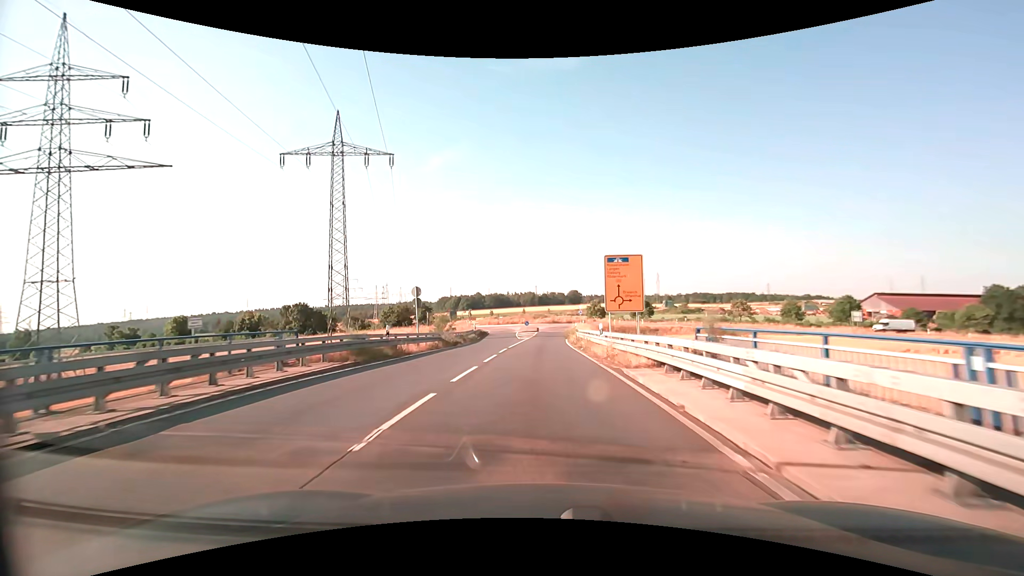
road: secondary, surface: asphalt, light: Day
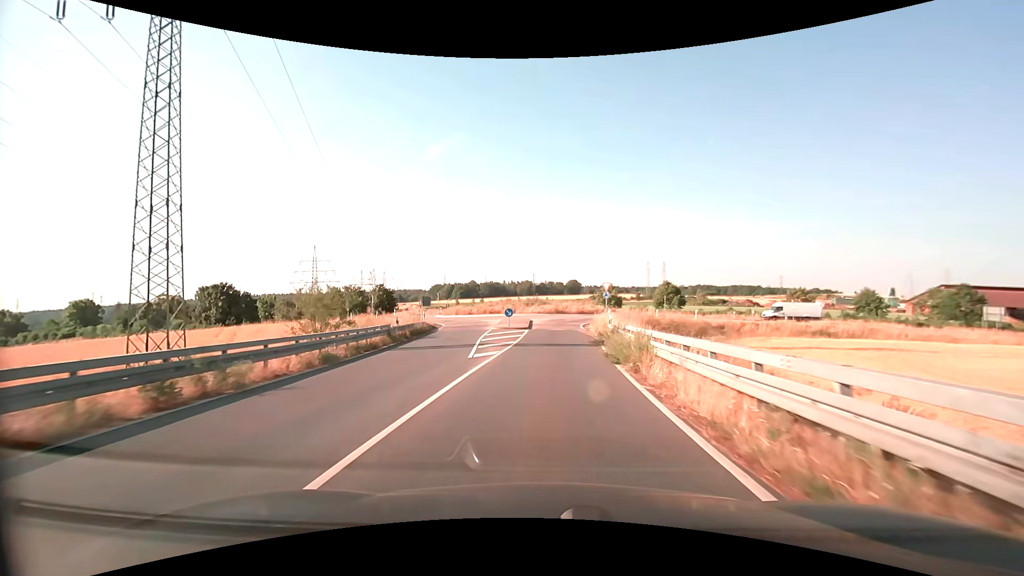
(0.0, +31.4) m; 0°
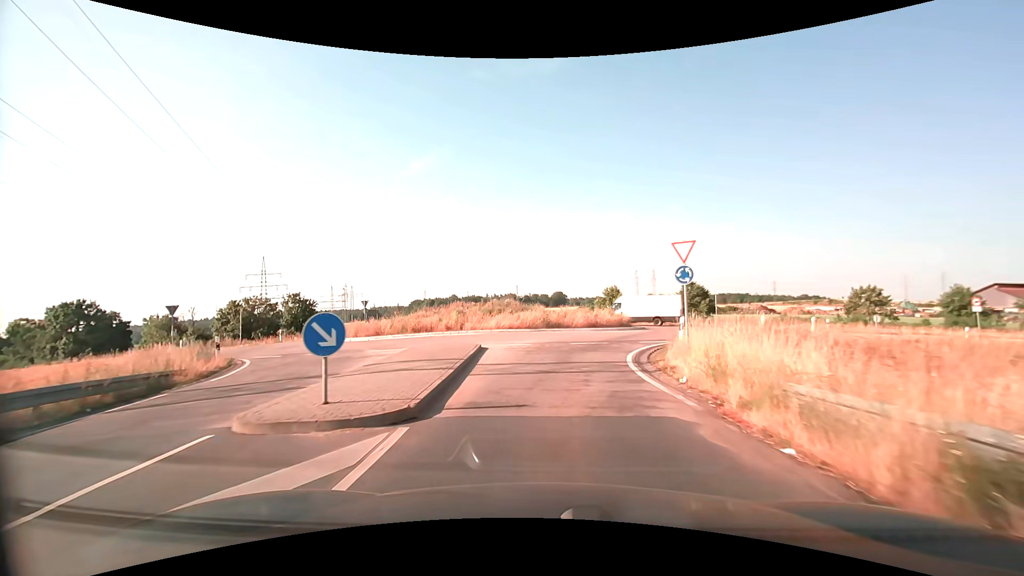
(+0.6, +26.7) m; +2°
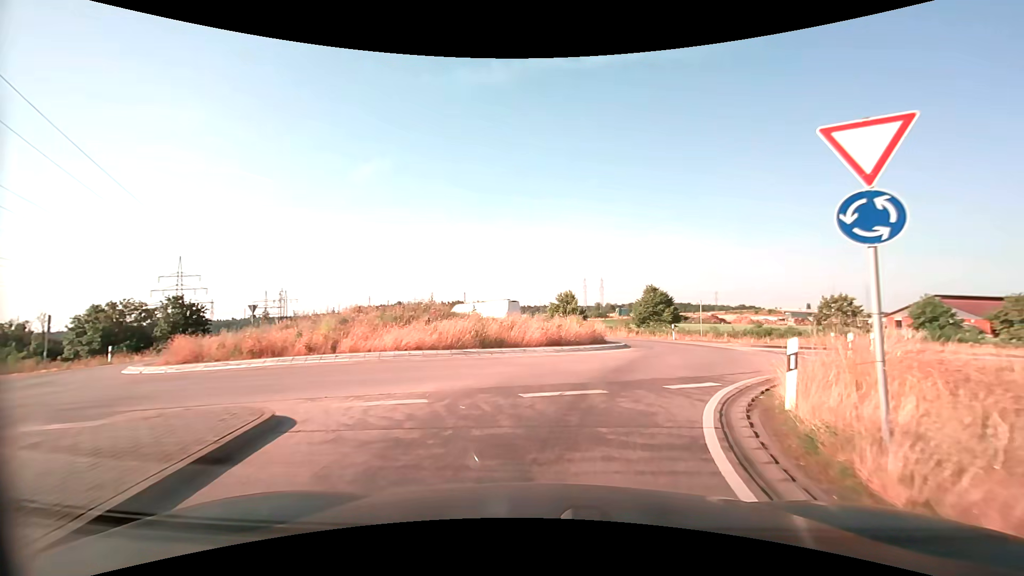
(+0.3, +10.5) m; +5°
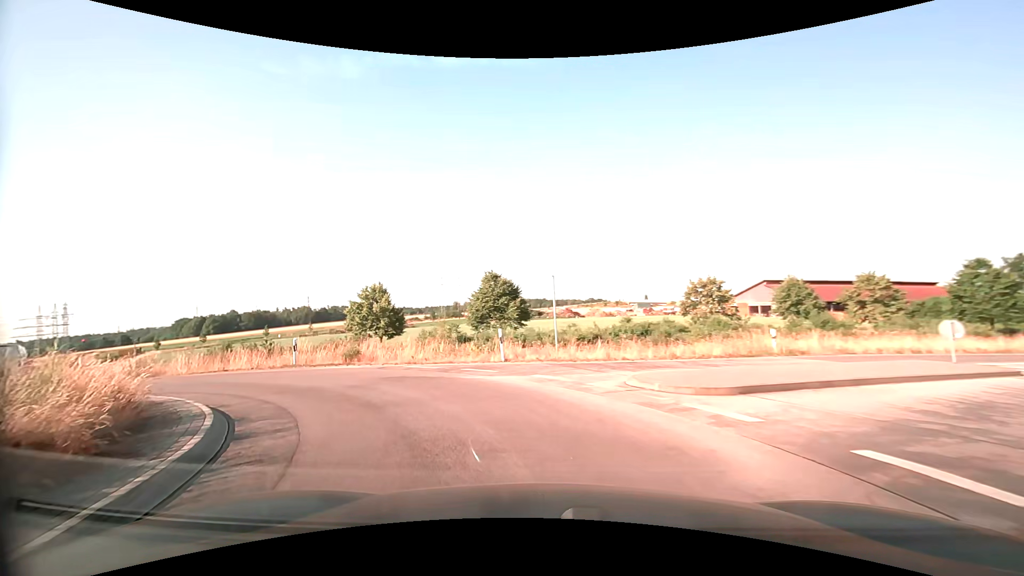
(+5.7, +19.6) m; +16°
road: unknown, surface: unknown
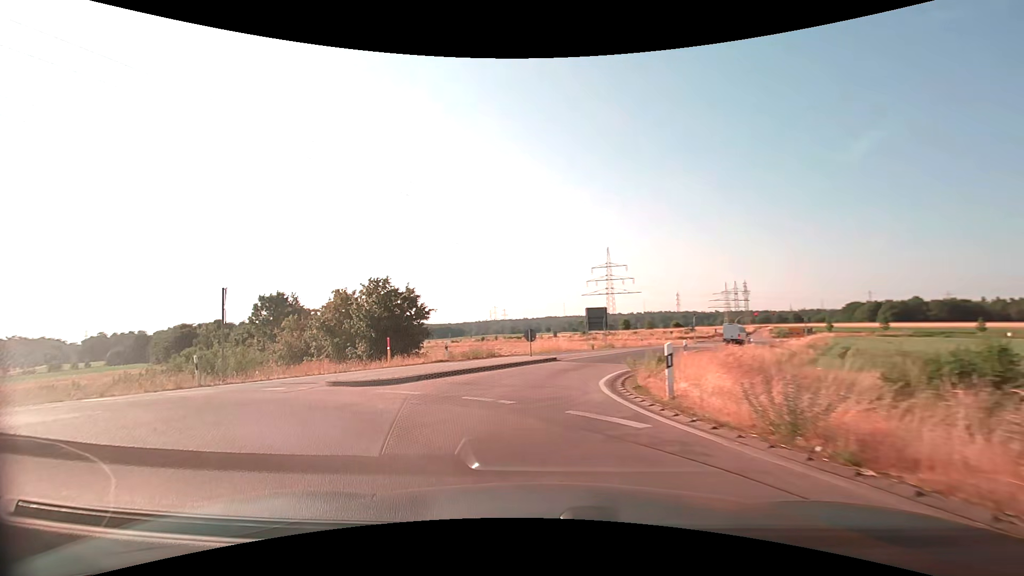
(-10.5, +15.7) m; -67°
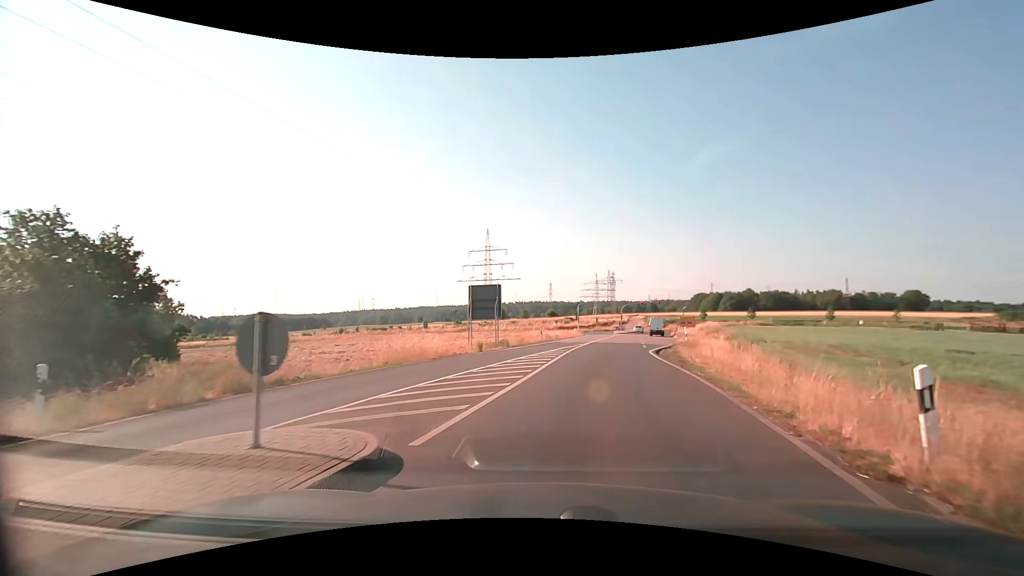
(+0.2, +18.0) m; +14°
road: secondary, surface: asphalt
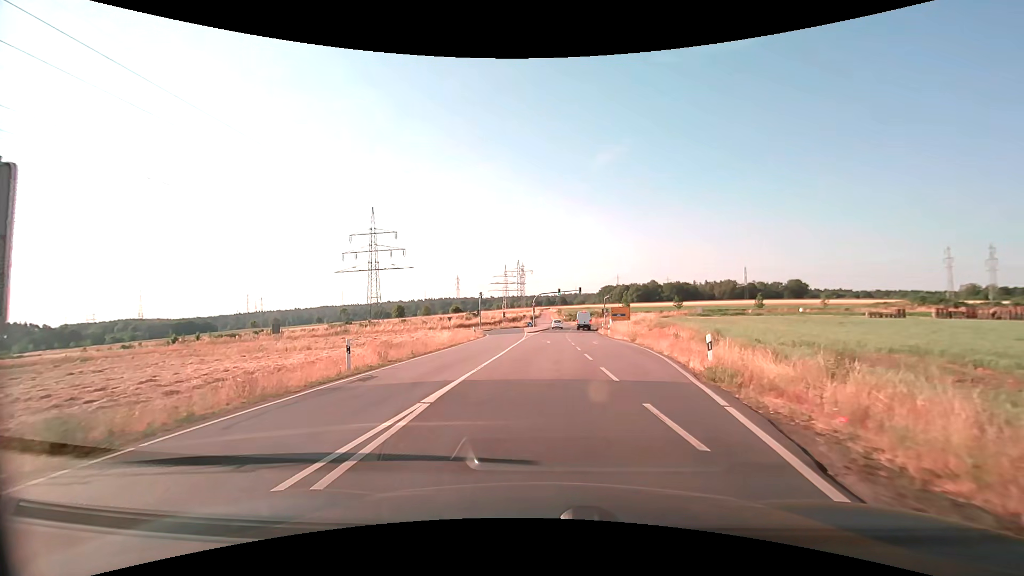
(+3.0, +25.1) m; +10°
(0, +10) (0, +20) (0, +30) (0, +40) (+1, +50) (+1, +60) (+2, +70) (+2, +80) (+1, +90) (-6, +97) m
